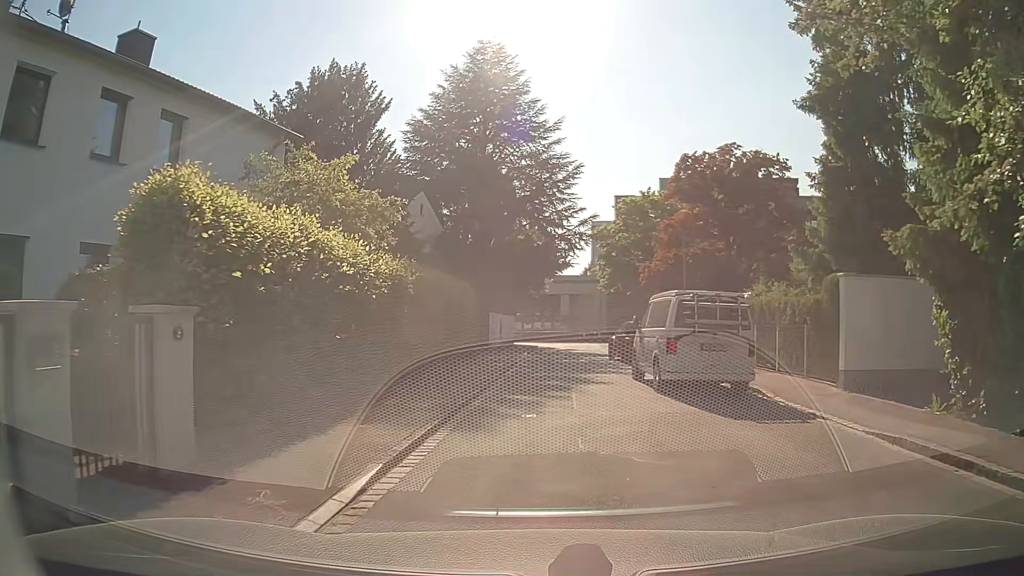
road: residential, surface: asphalt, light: Day
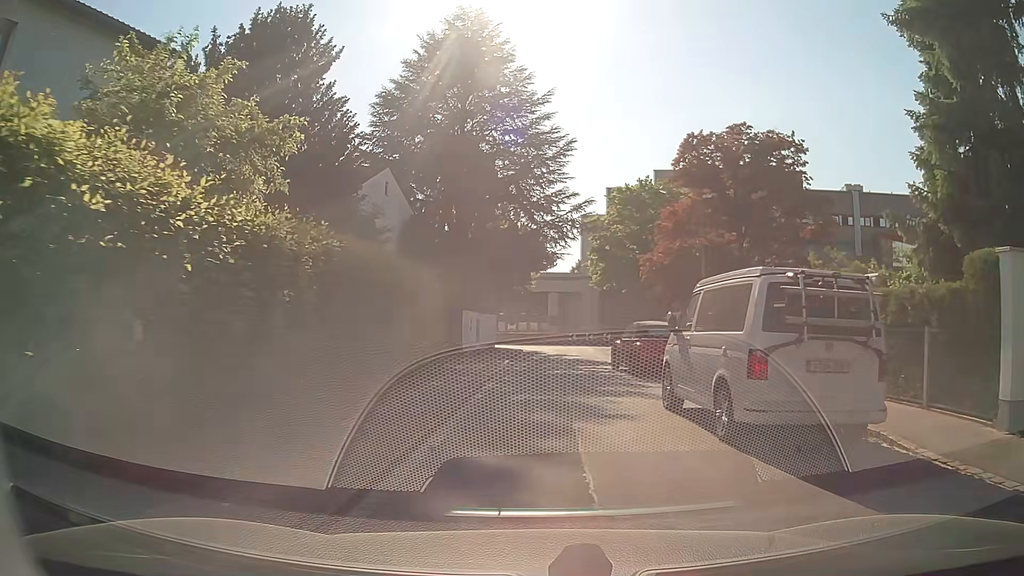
(+0.1, +5.7) m; +2°
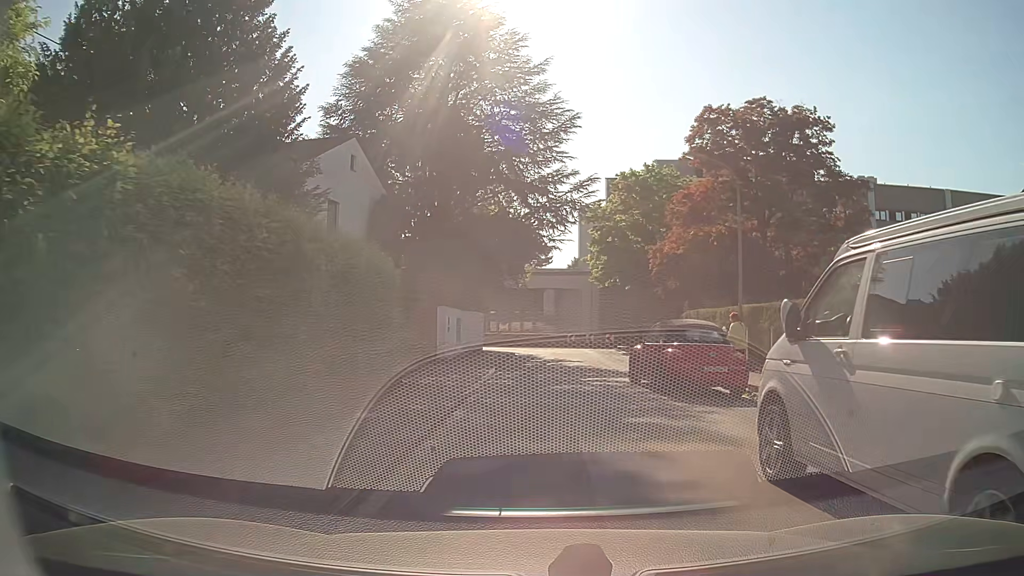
(0.0, +5.1) m; +1°
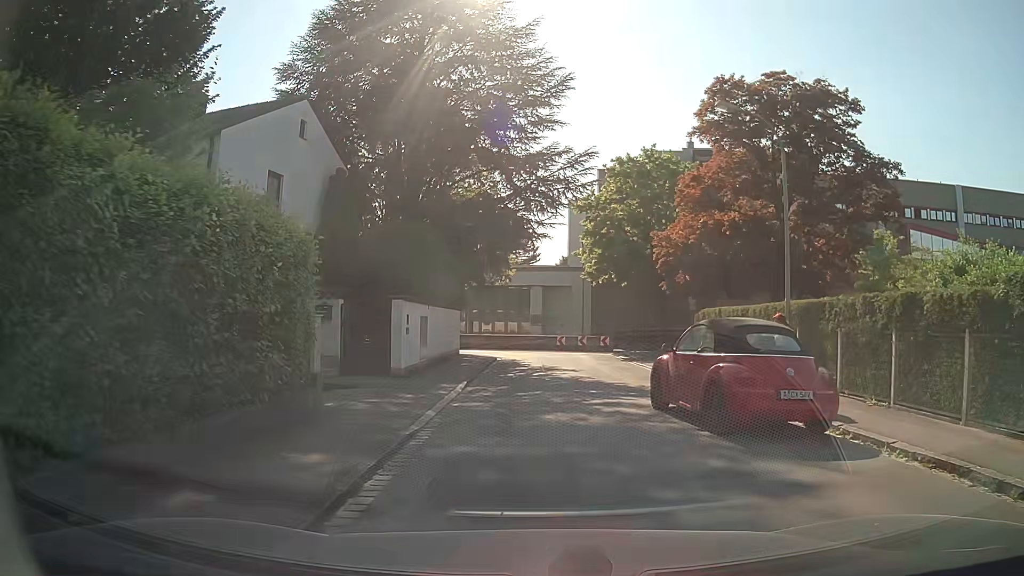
(0.0, +4.7) m; +4°
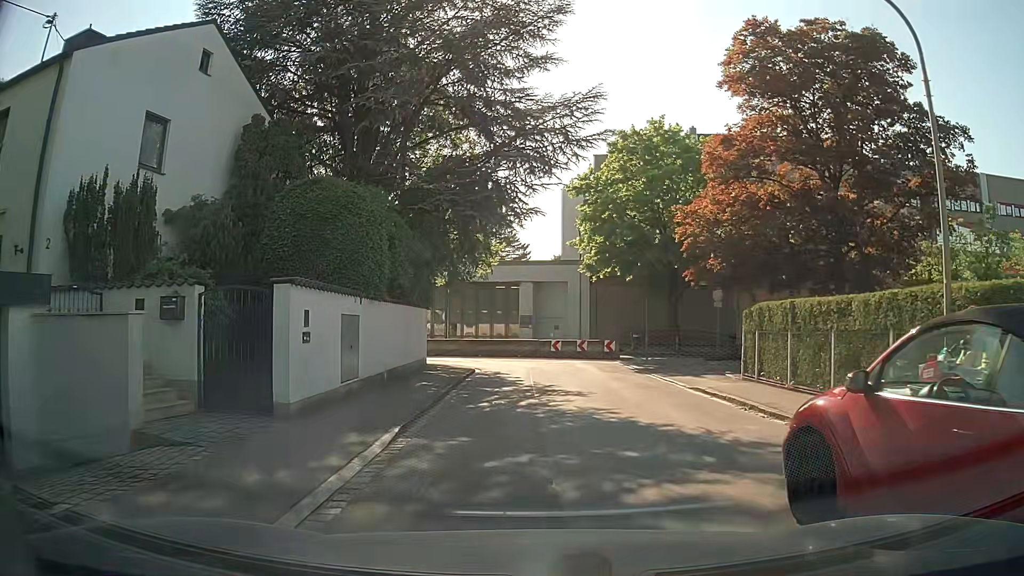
(-0.3, +6.7) m; -2°
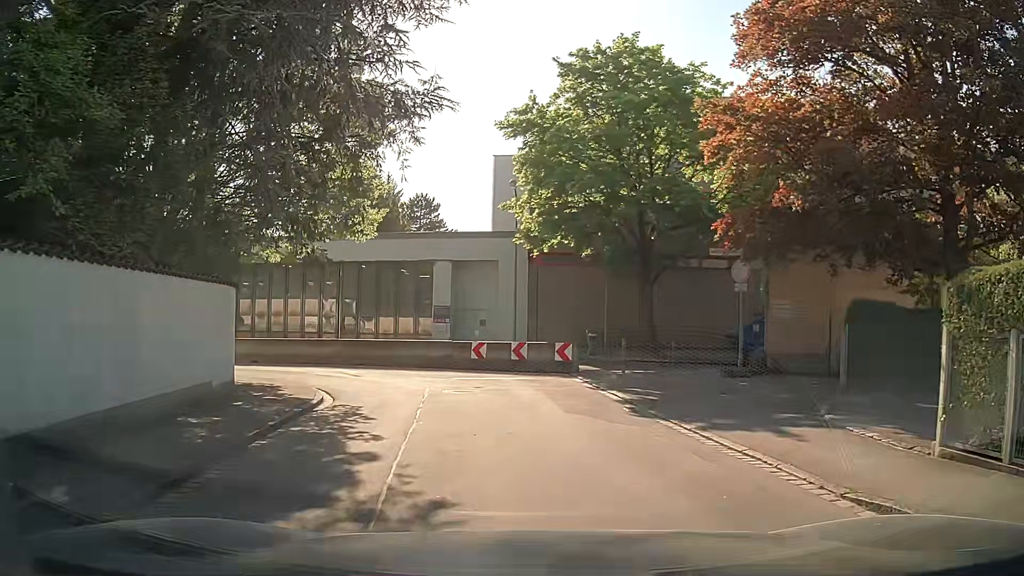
(+0.2, +11.1) m; +5°
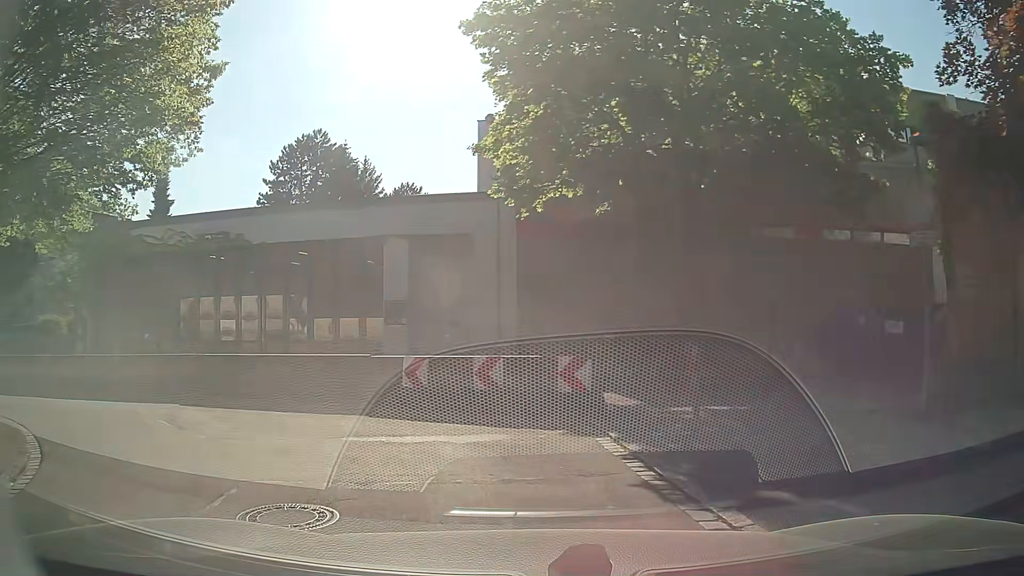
(+0.4, +9.4) m; +1°
